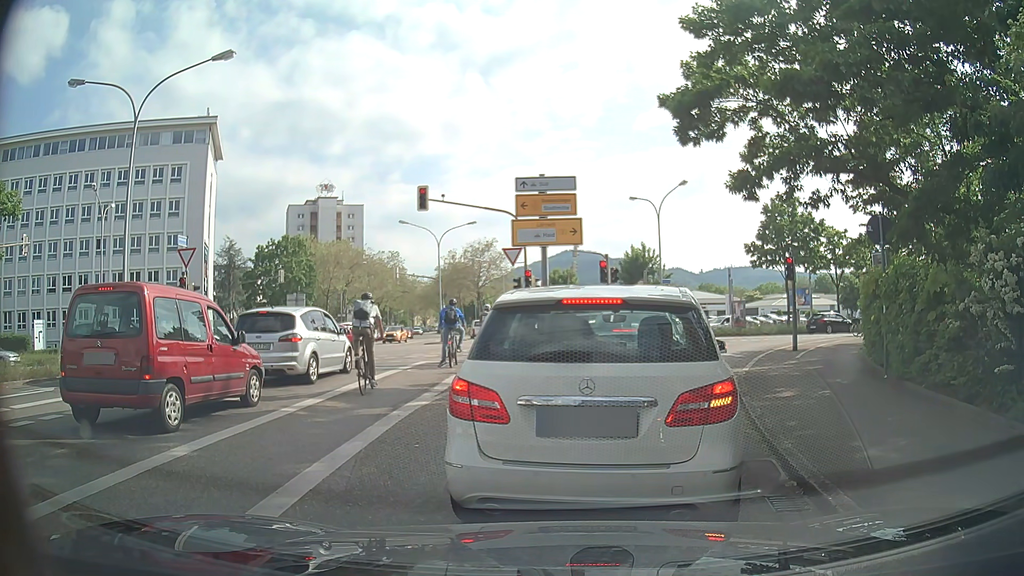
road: secondary_link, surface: asphalt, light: Day
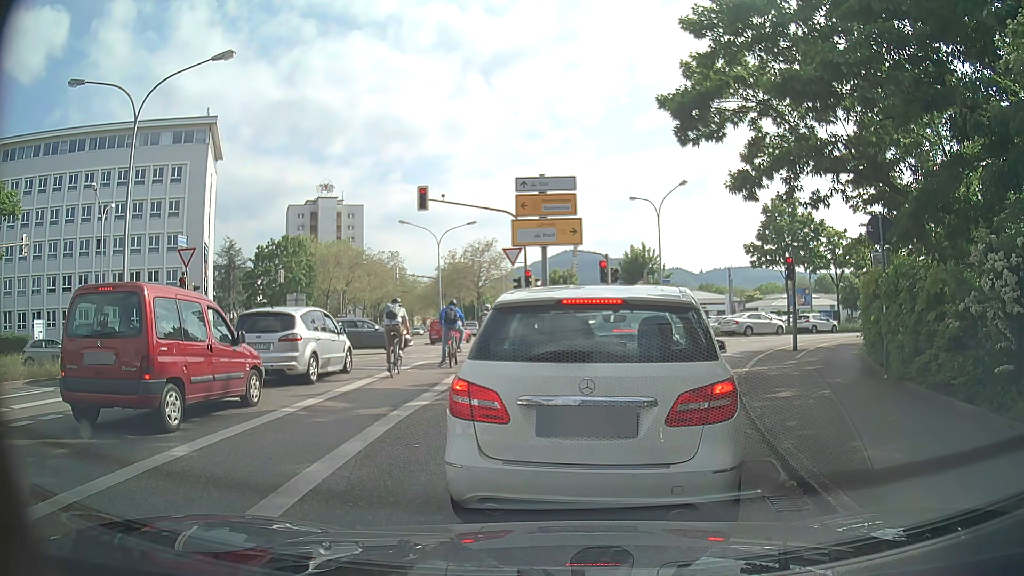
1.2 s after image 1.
(0.0, 0.0) m; 0°
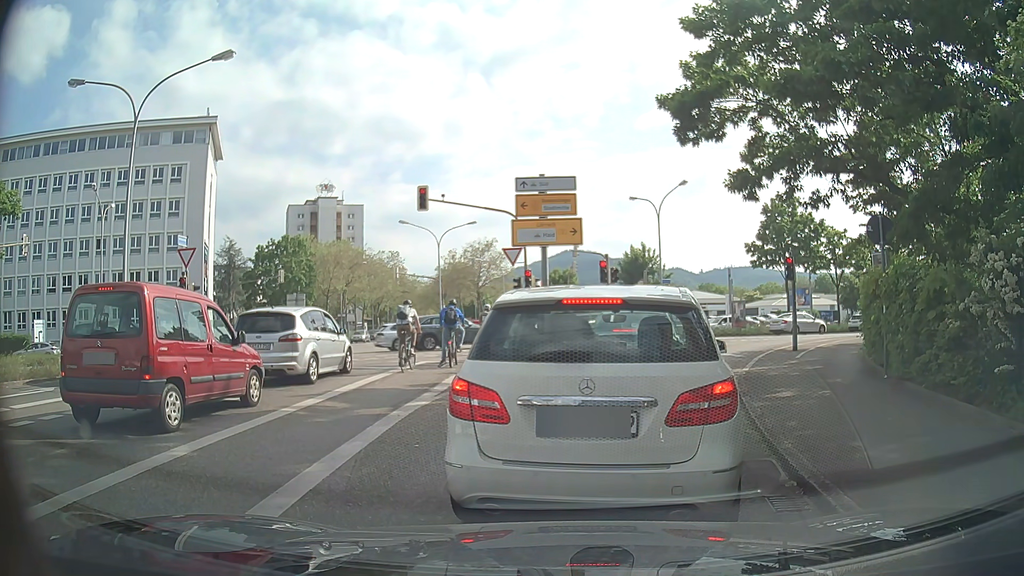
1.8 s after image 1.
(0.0, 0.0) m; 0°
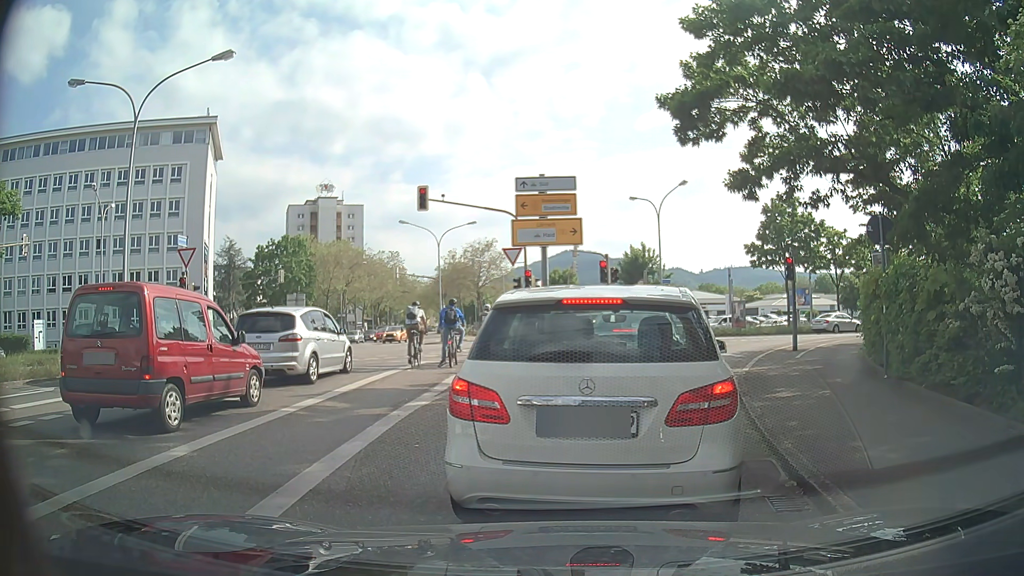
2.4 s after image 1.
(0.0, 0.0) m; 0°
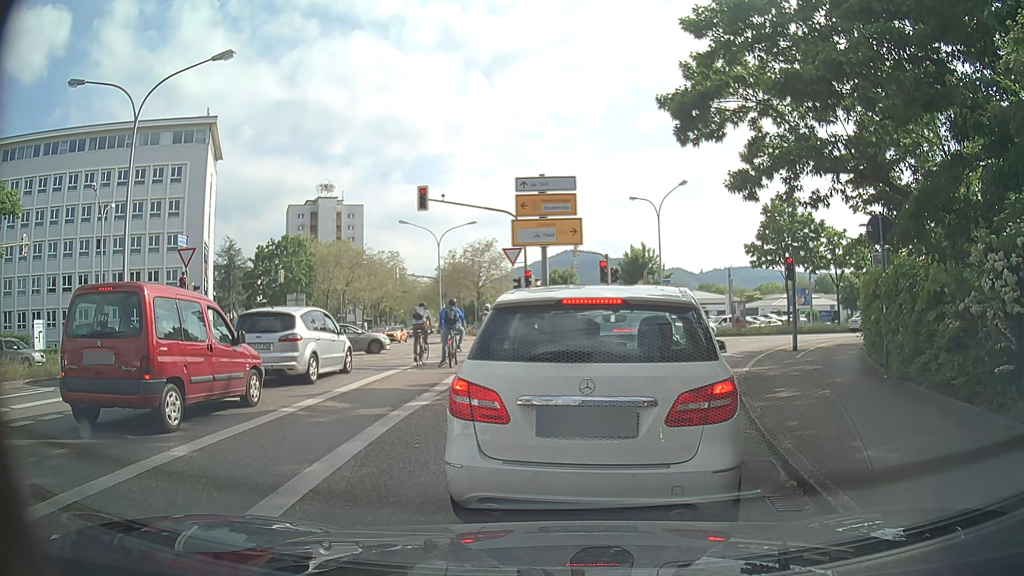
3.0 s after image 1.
(0.0, 0.0) m; 0°
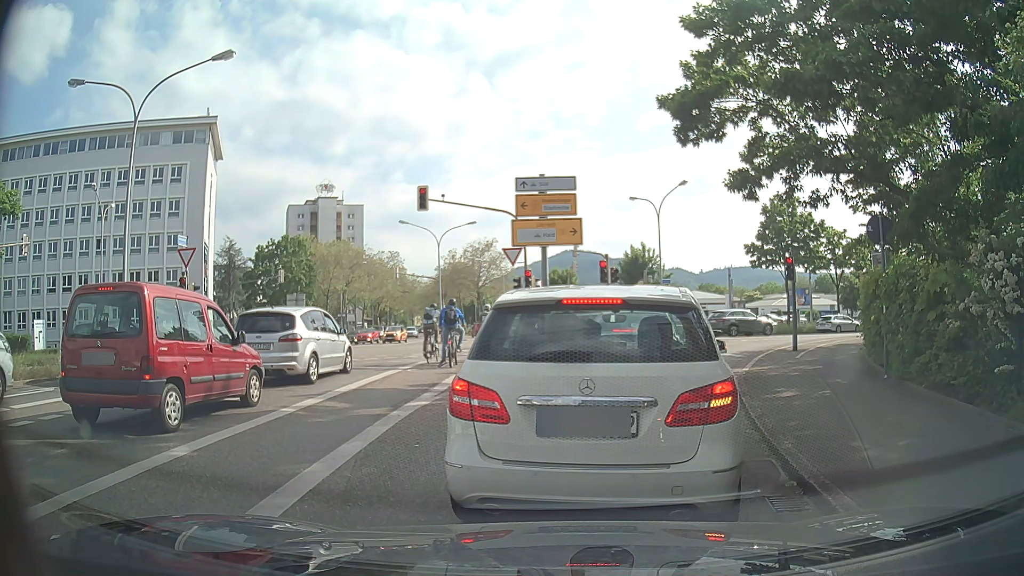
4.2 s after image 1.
(0.0, 0.0) m; 0°
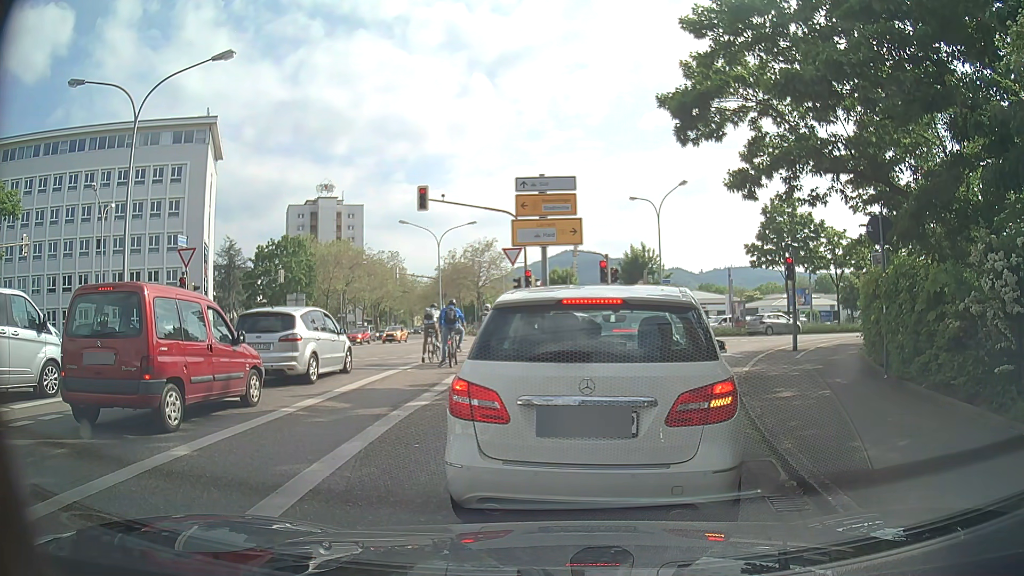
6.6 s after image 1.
(0.0, 0.0) m; 0°
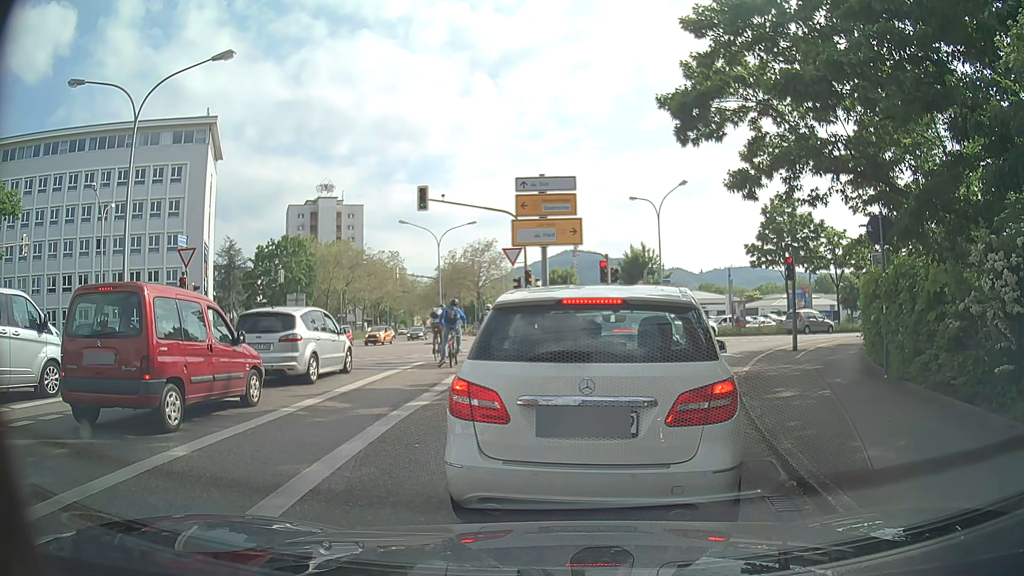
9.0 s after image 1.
(0.0, 0.0) m; 0°
